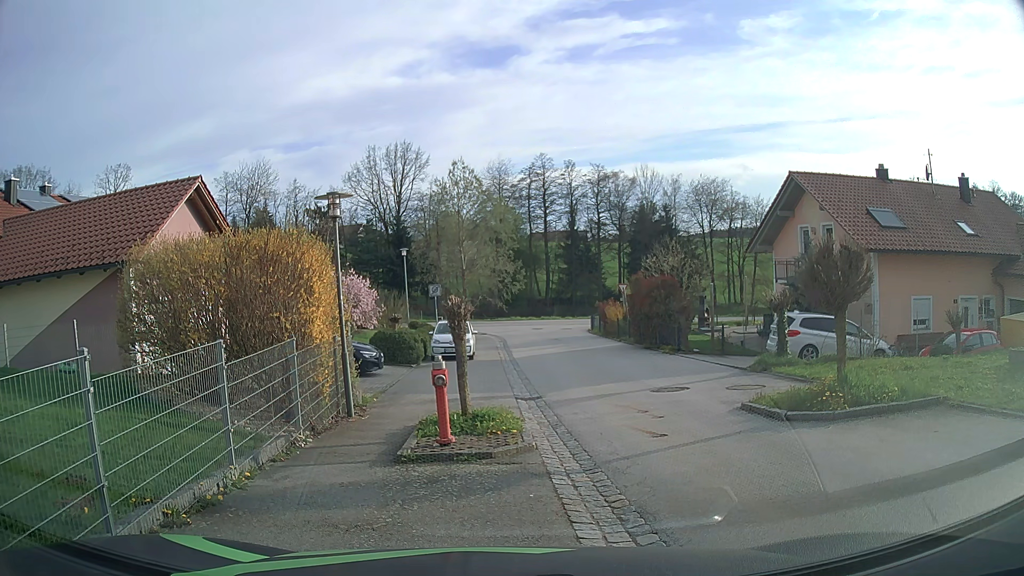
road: secondary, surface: asphalt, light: Day
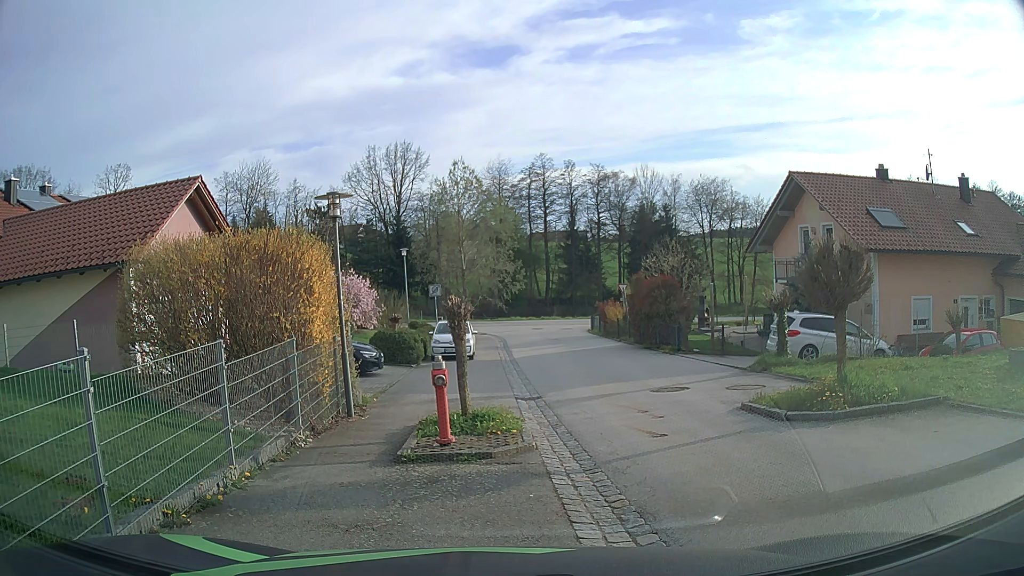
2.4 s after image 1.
(0.0, 0.0) m; 0°
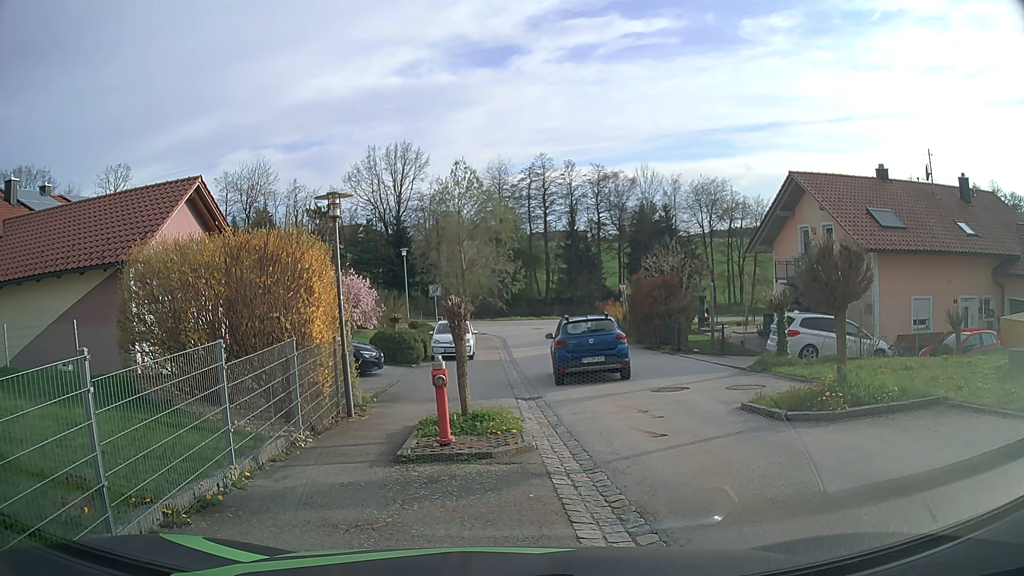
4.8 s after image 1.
(0.0, 0.0) m; 0°
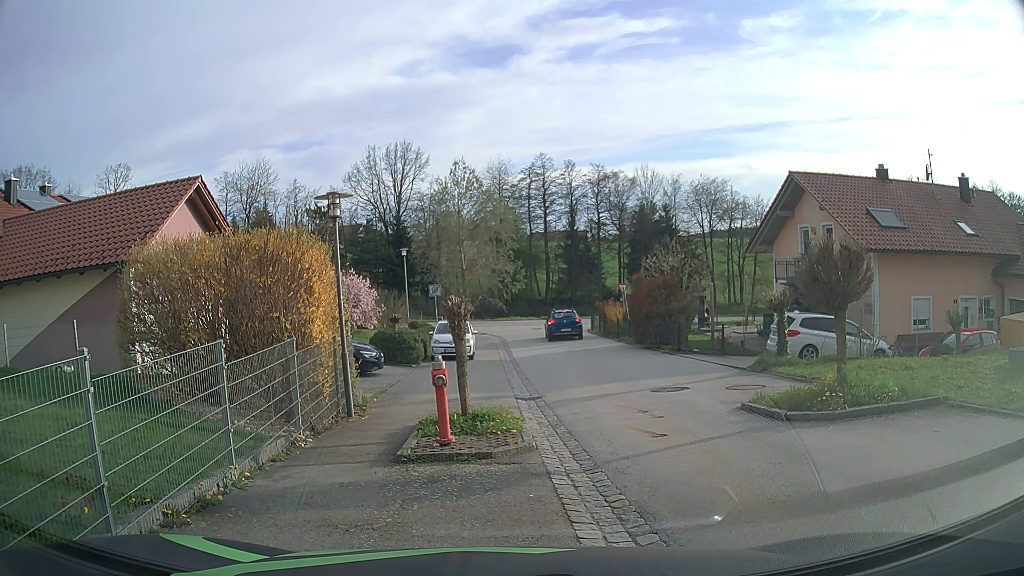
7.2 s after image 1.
(0.0, 0.0) m; 0°
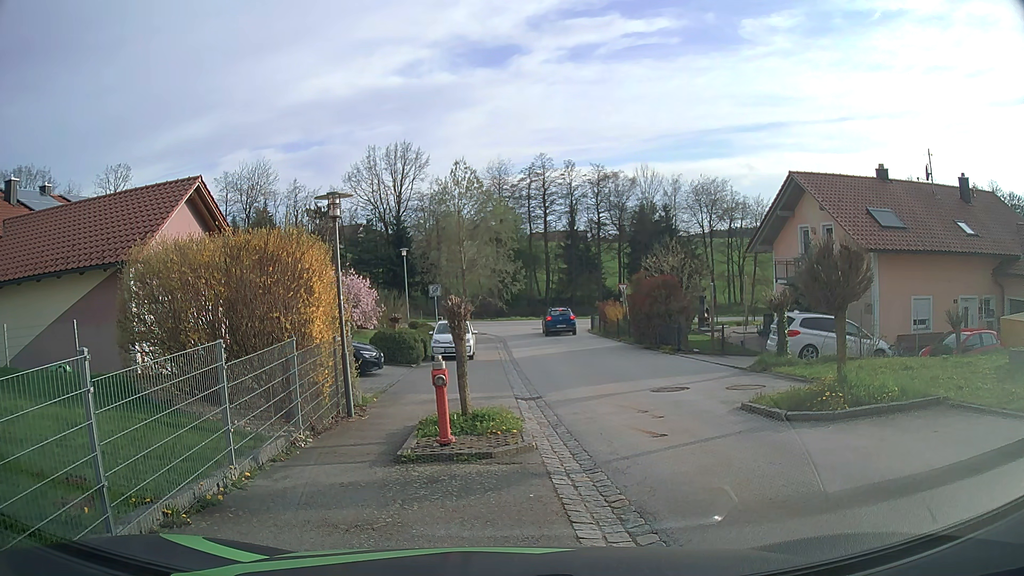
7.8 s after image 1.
(0.0, 0.0) m; 0°
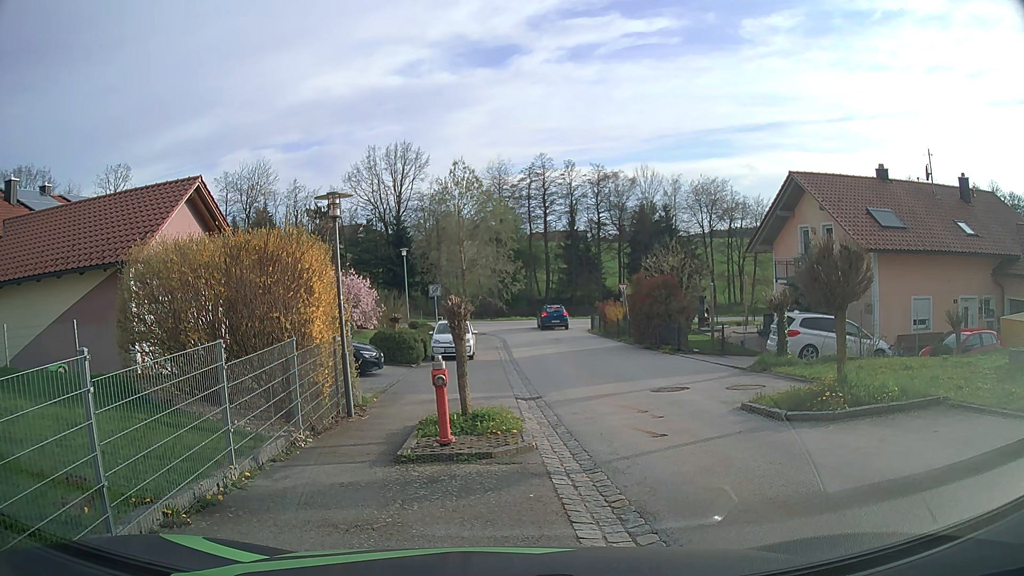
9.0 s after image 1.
(0.0, 0.0) m; 0°
